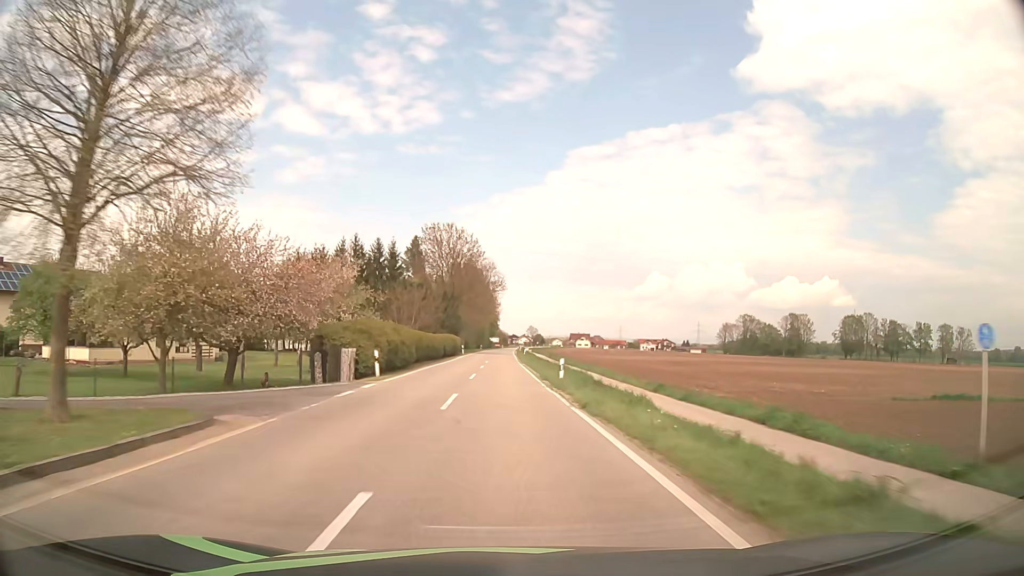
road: secondary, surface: asphalt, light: Day
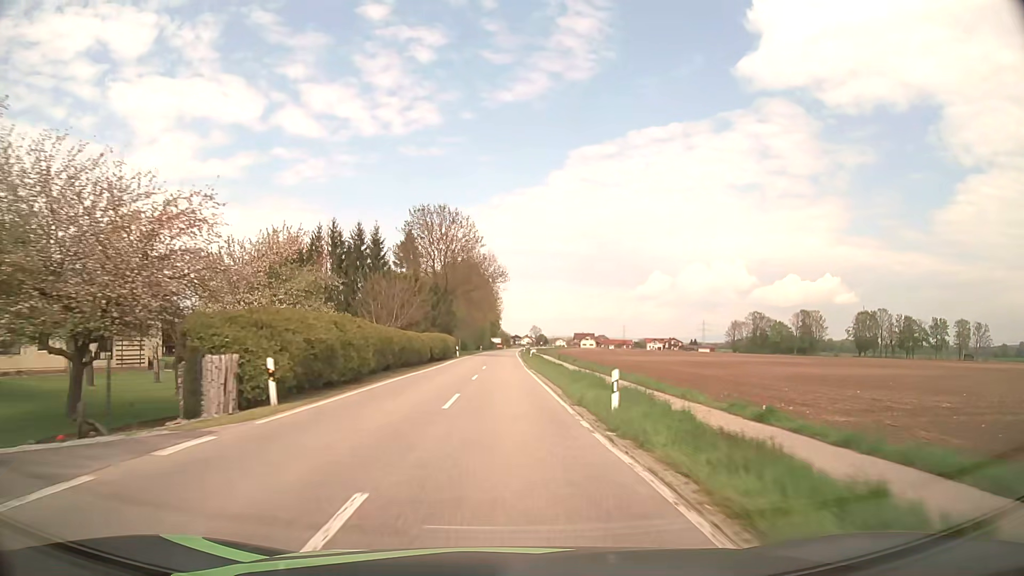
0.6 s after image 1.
(0.0, +12.0) m; 0°
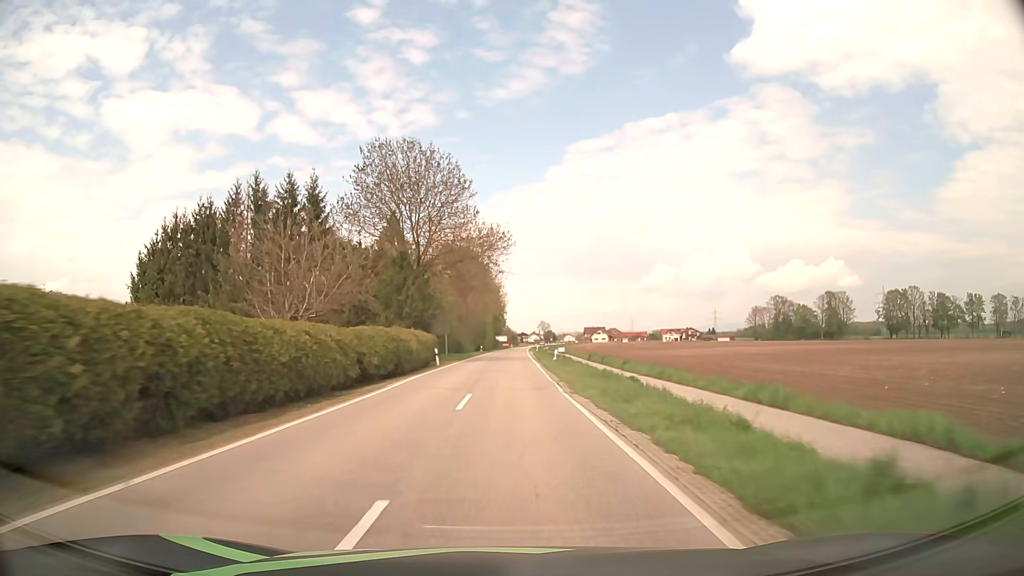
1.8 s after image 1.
(0.0, +24.3) m; 0°
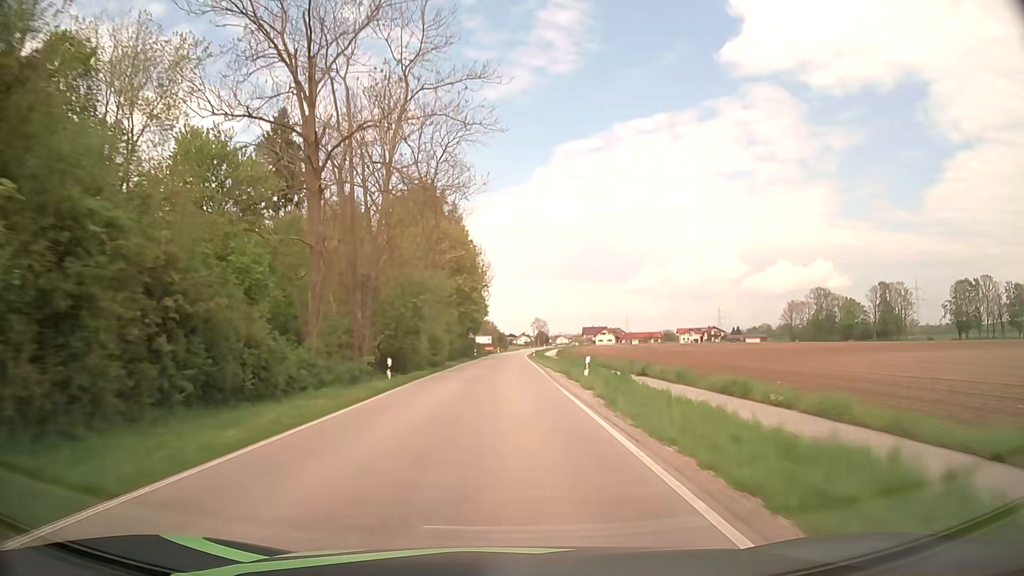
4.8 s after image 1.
(+0.5, +61.6) m; +1°
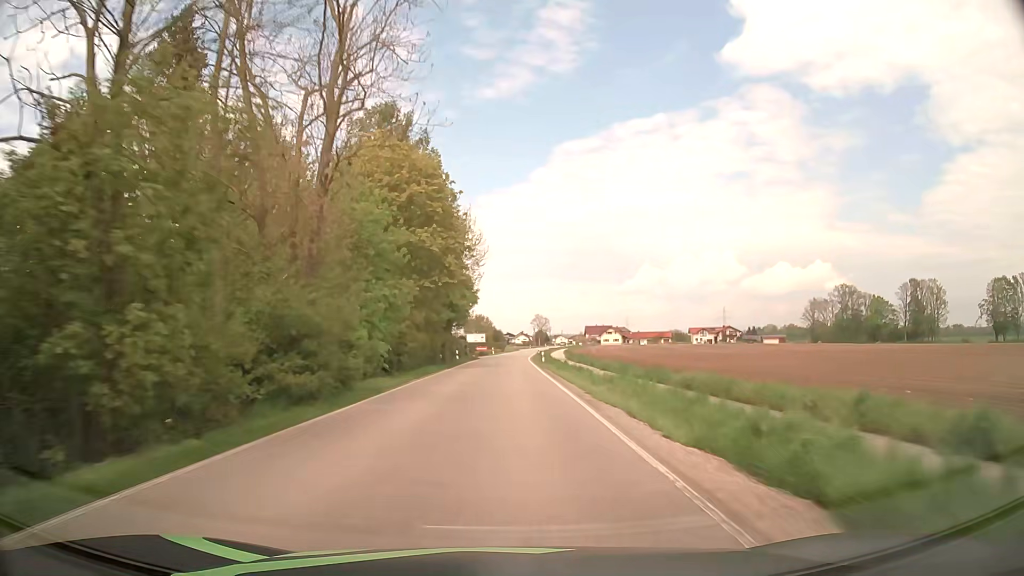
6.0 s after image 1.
(+0.1, +24.9) m; +1°
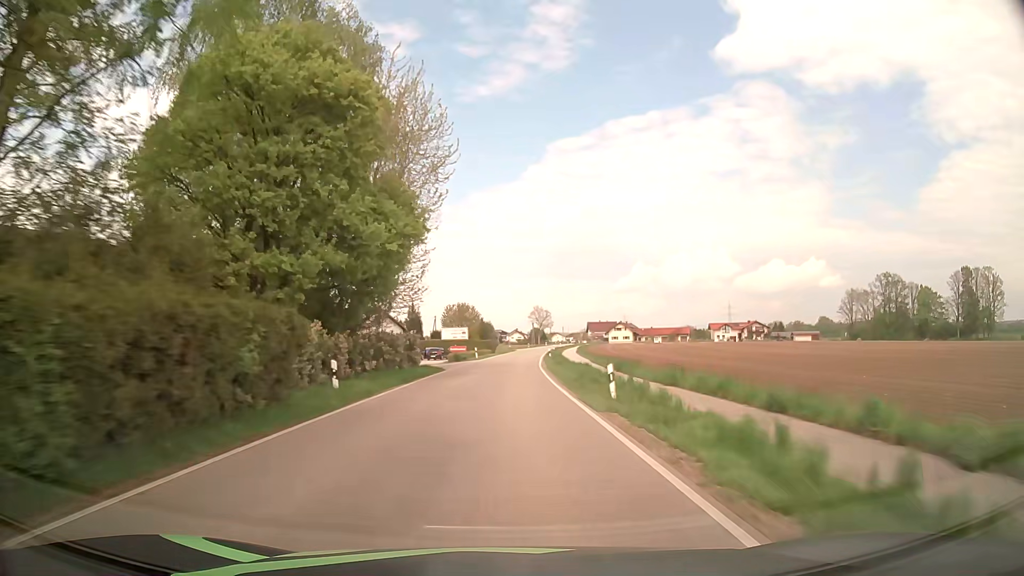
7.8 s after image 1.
(0.0, +37.5) m; 0°
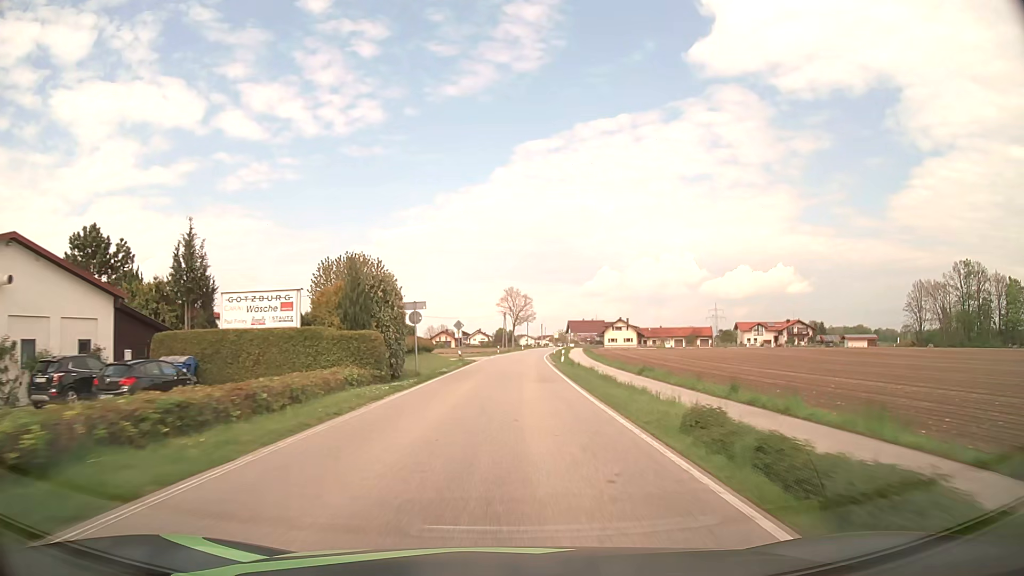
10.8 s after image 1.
(+1.0, +62.5) m; +3°
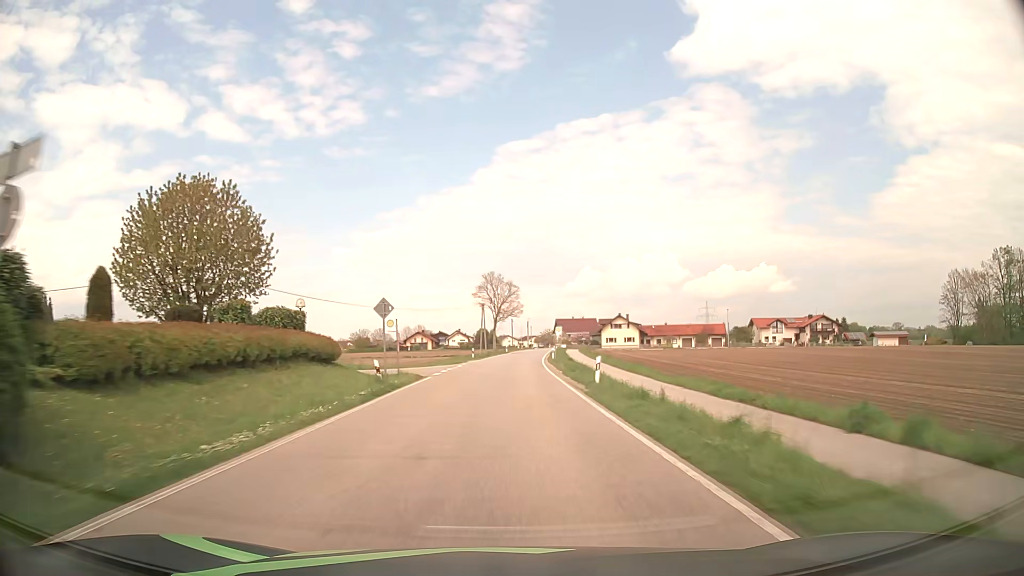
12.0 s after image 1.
(+0.4, +25.0) m; +2°
(0, +10) (0, +20) (0, +30) (0, +40) (+1, +50) (+1, +60) (+2, +70) (+3, +80) (+4, +90) (+4, +100) m
